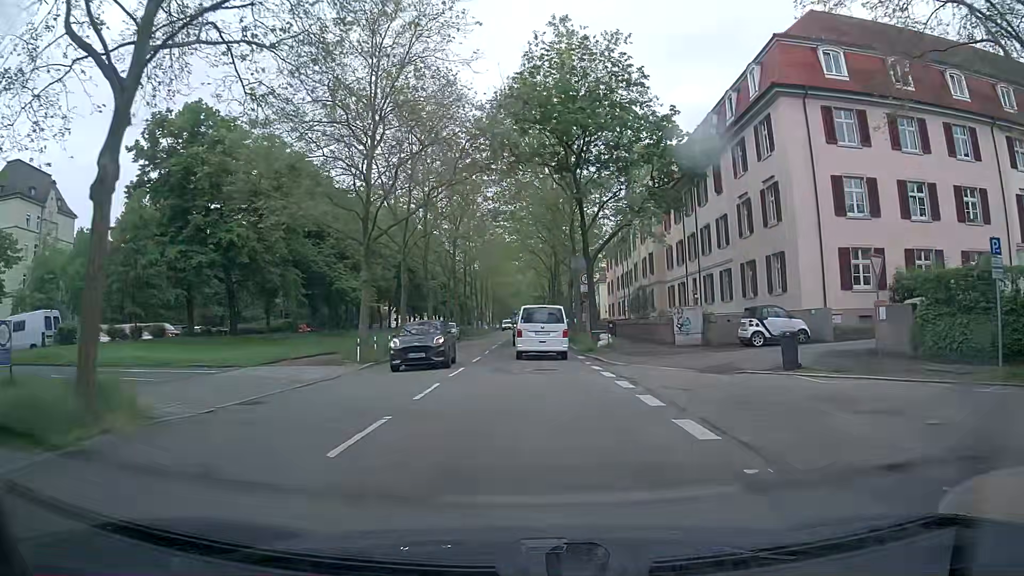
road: secondary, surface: asphalt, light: Day
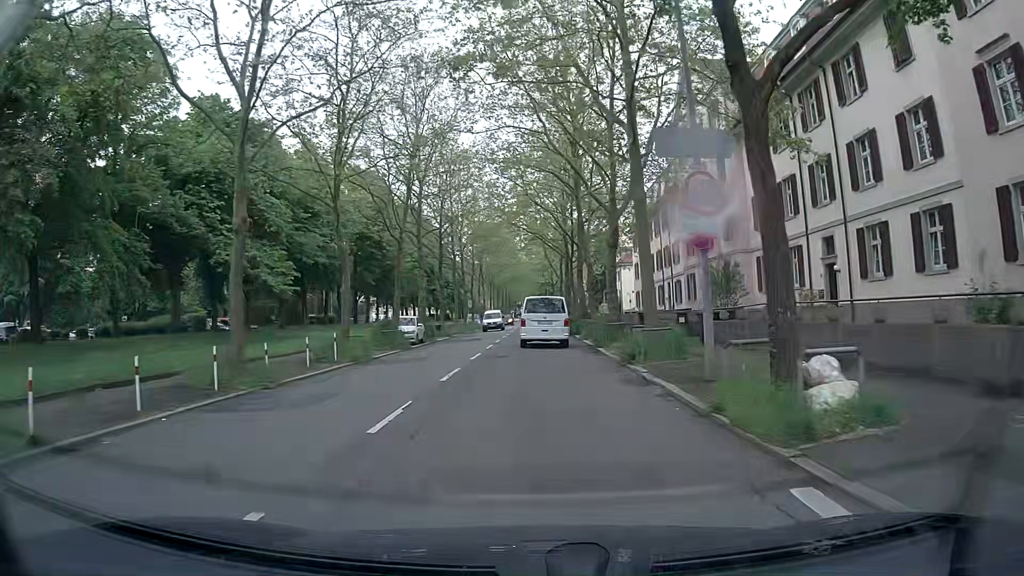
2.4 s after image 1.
(+0.1, +22.0) m; +1°
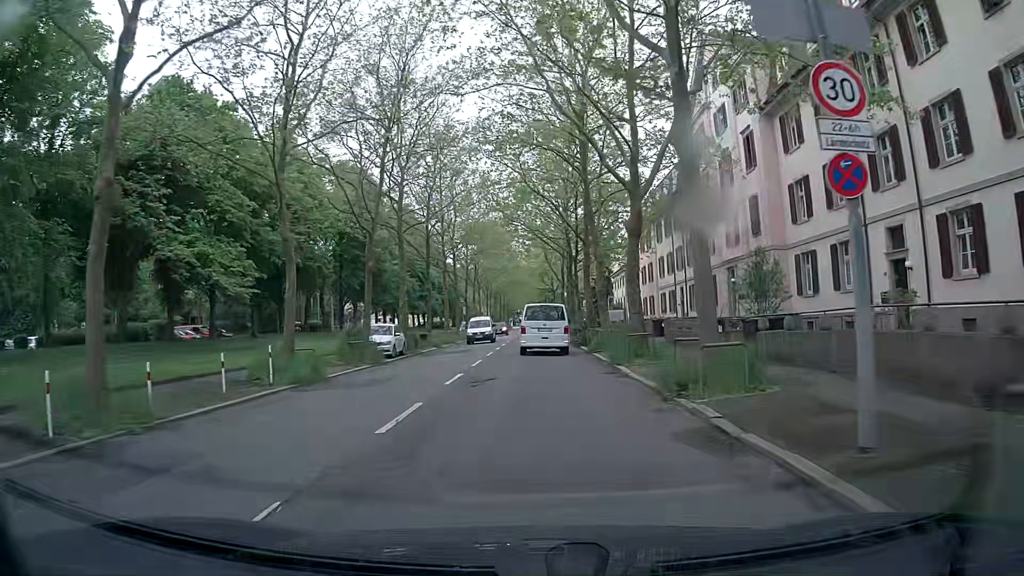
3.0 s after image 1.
(-0.1, +5.6) m; 0°
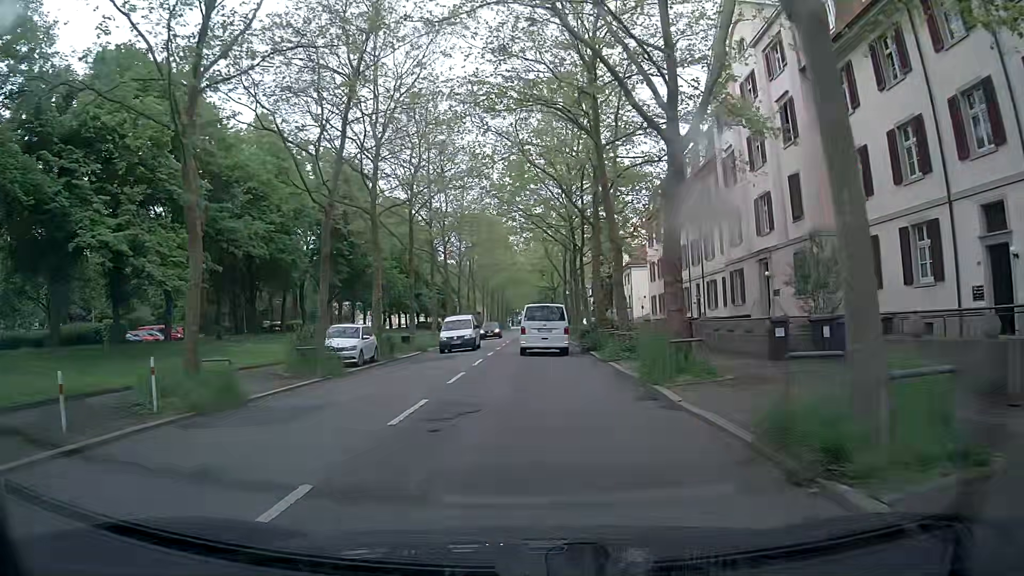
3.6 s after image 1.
(-0.1, +5.6) m; -2°
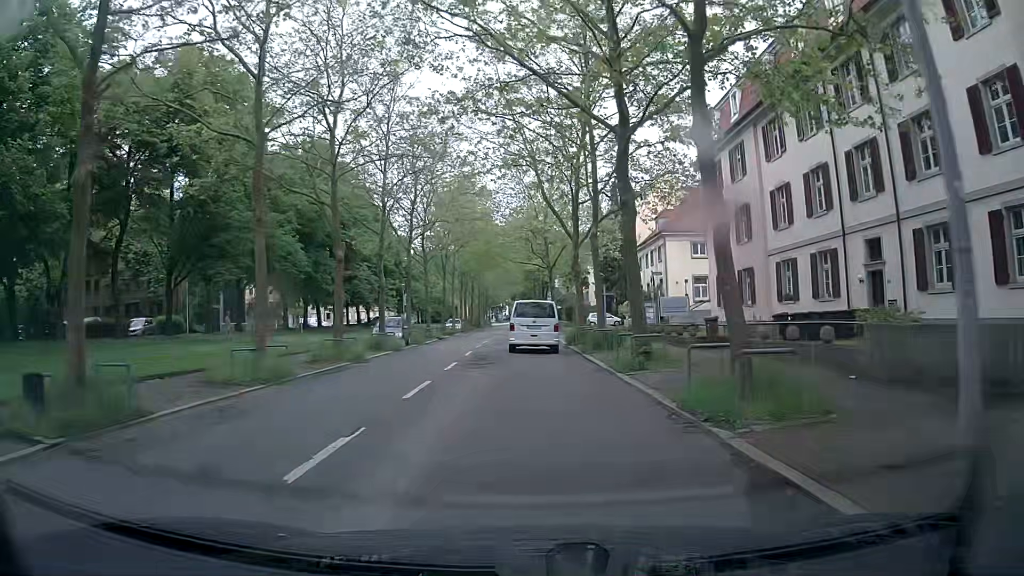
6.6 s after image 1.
(+0.1, +27.7) m; +2°
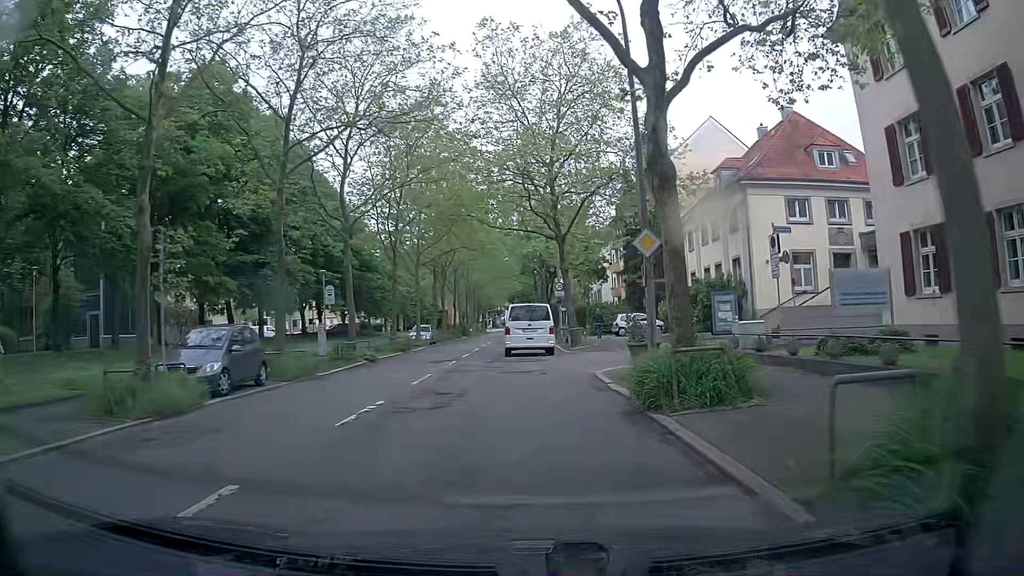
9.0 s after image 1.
(+0.1, +21.3) m; 0°
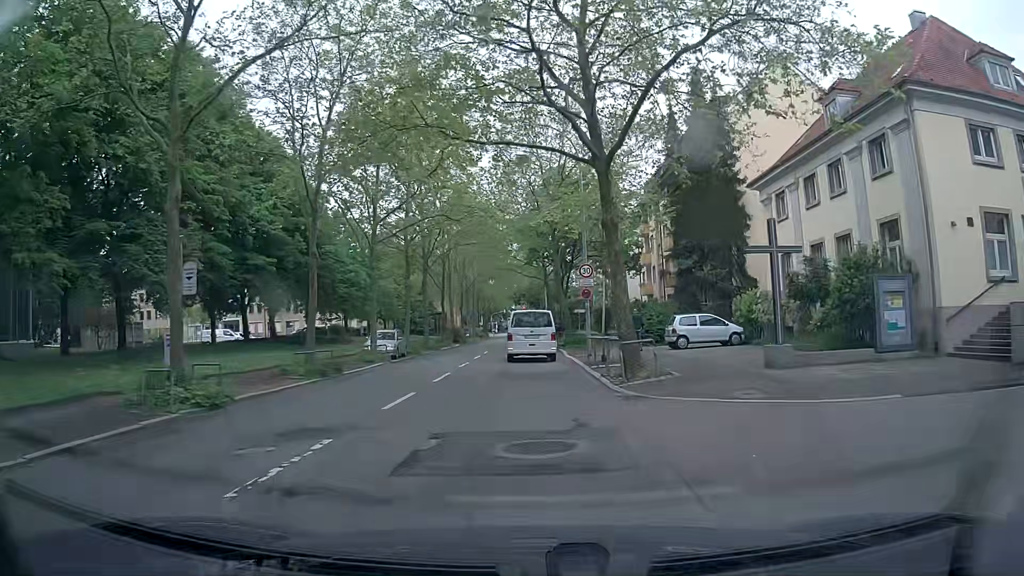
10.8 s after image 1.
(-0.1, +15.5) m; 0°
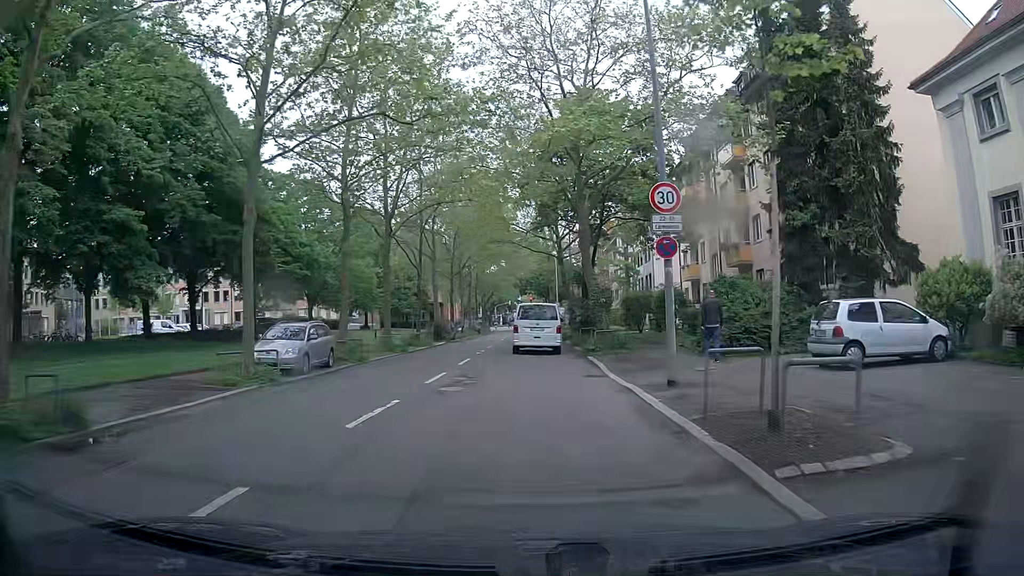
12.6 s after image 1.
(-0.3, +15.1) m; -1°
